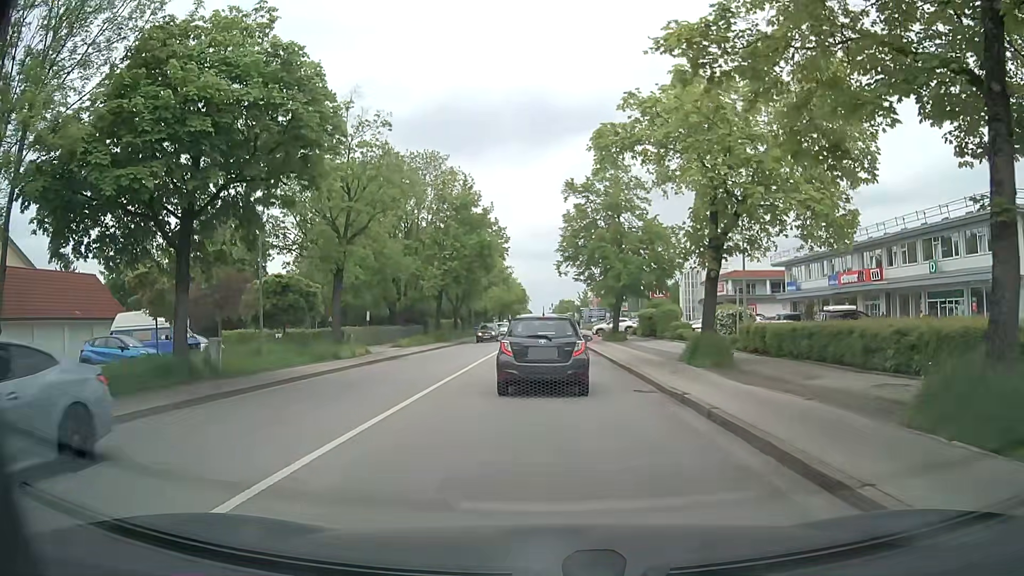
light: Day
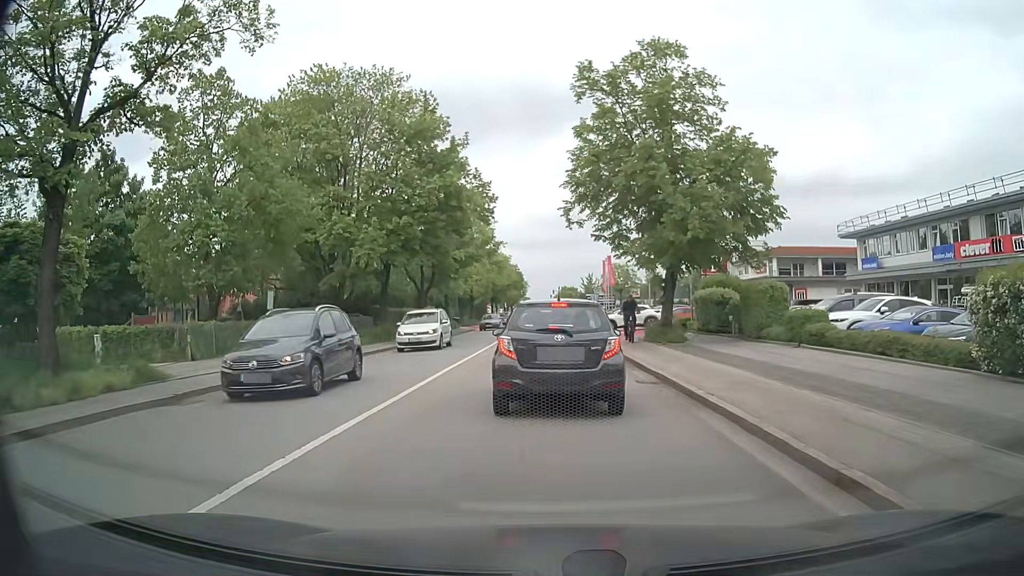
(-0.1, +18.7) m; -1°
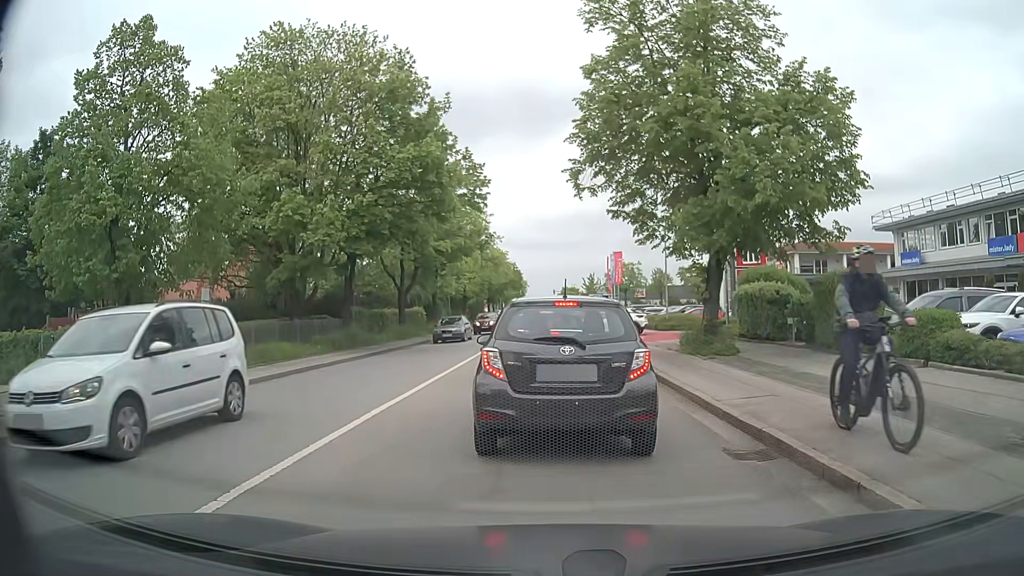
(0.0, +6.4) m; -1°
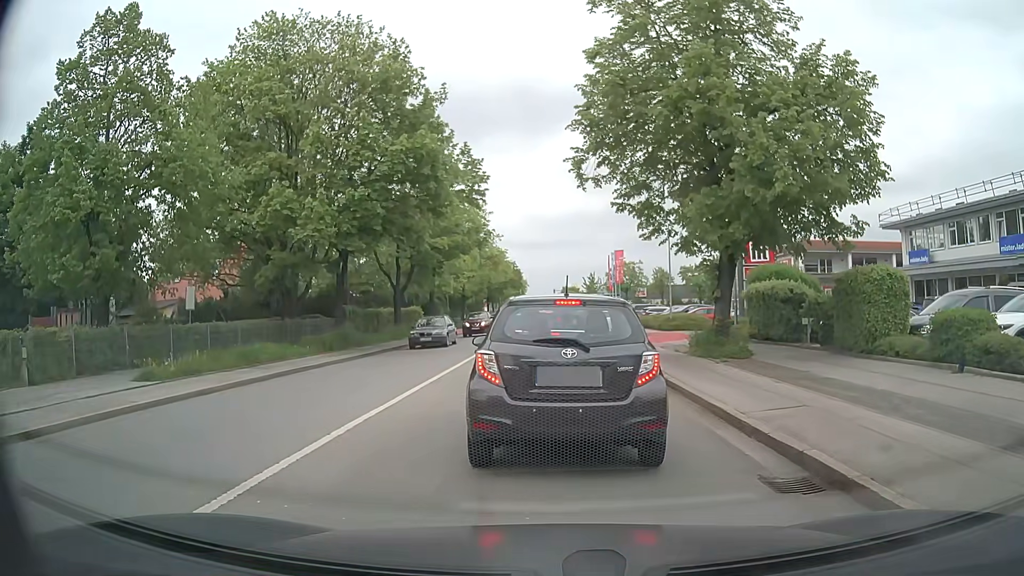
(0.0, +1.2) m; +1°
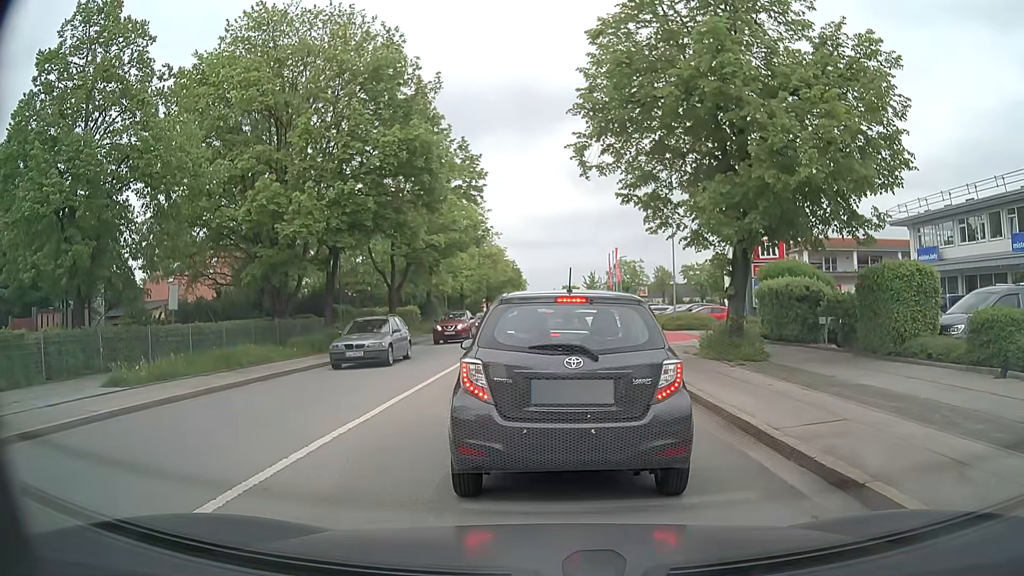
(0.0, +1.2) m; -1°
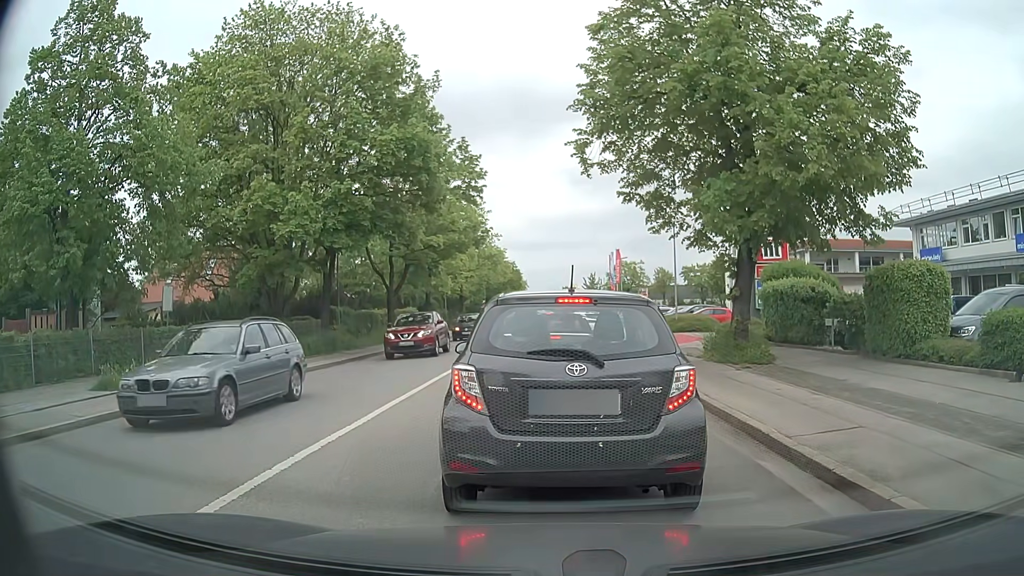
(0.0, +0.4) m; 0°
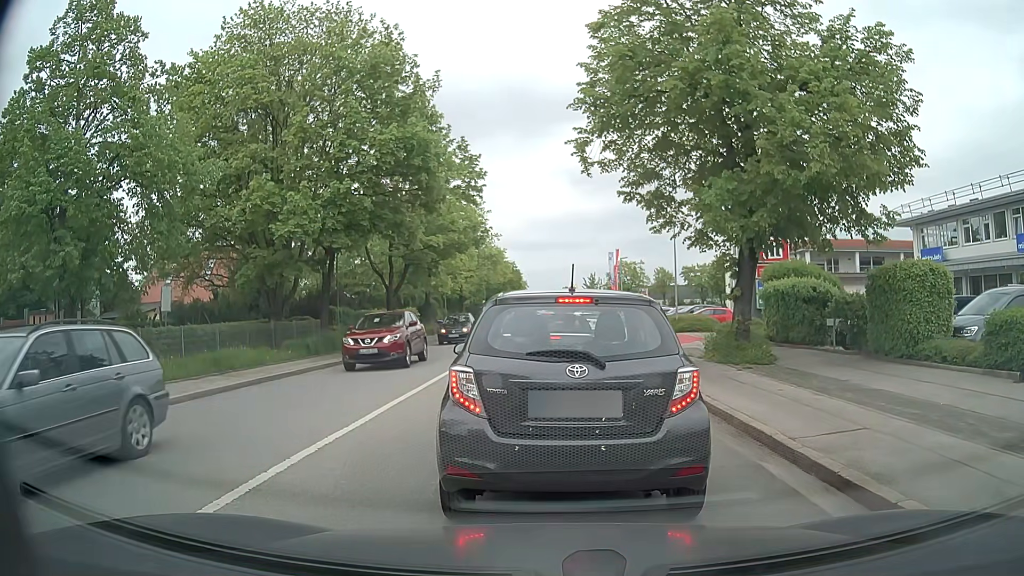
(0.0, +0.1) m; 0°
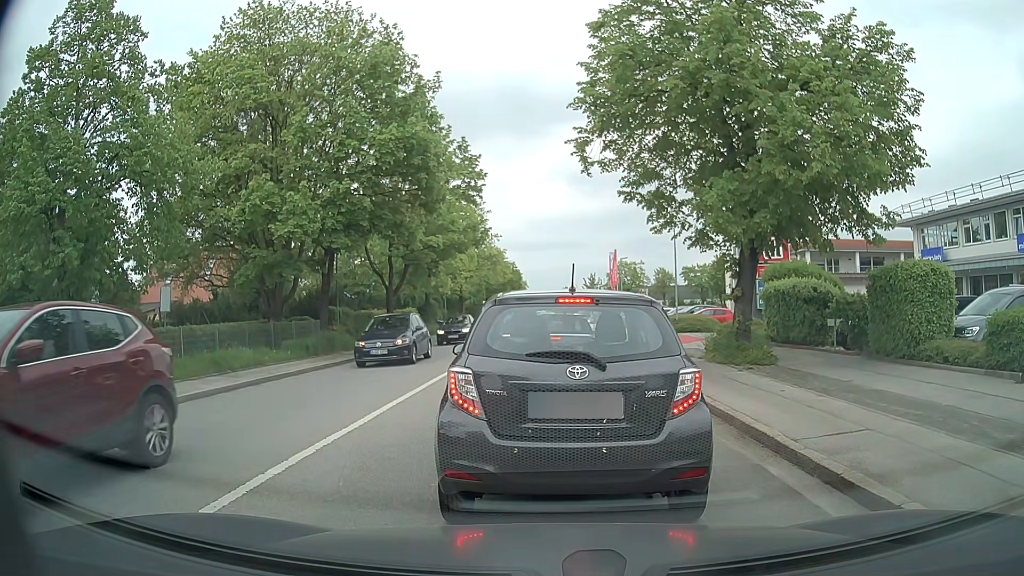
(0.0, +0.1) m; 0°
(0, +10) (0, +20) (0, +30) (0, +40) (0, +50) (0, +60) (0, +70) (+1, +80) (+1, +90) (+1, +100) m
